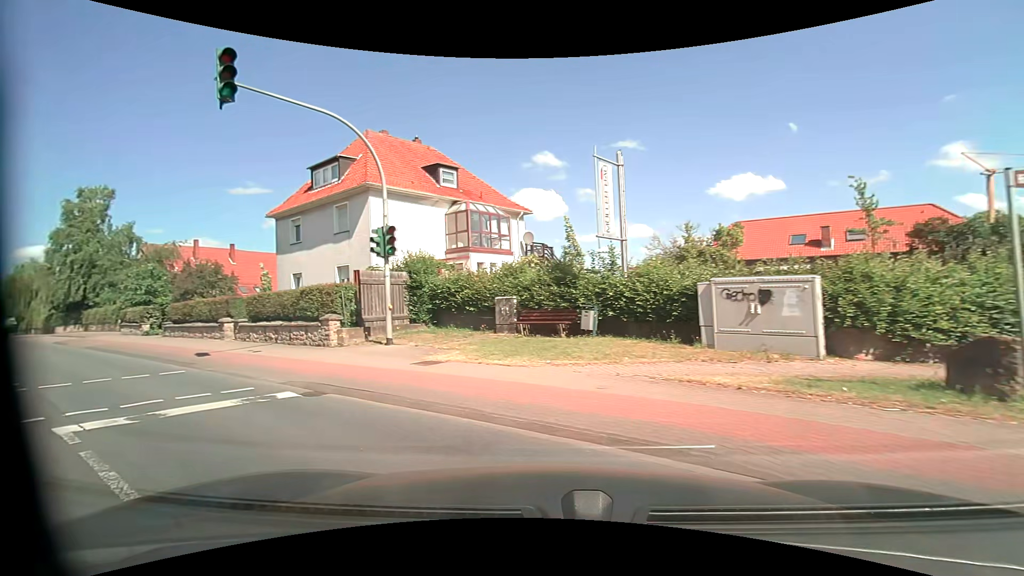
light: Day
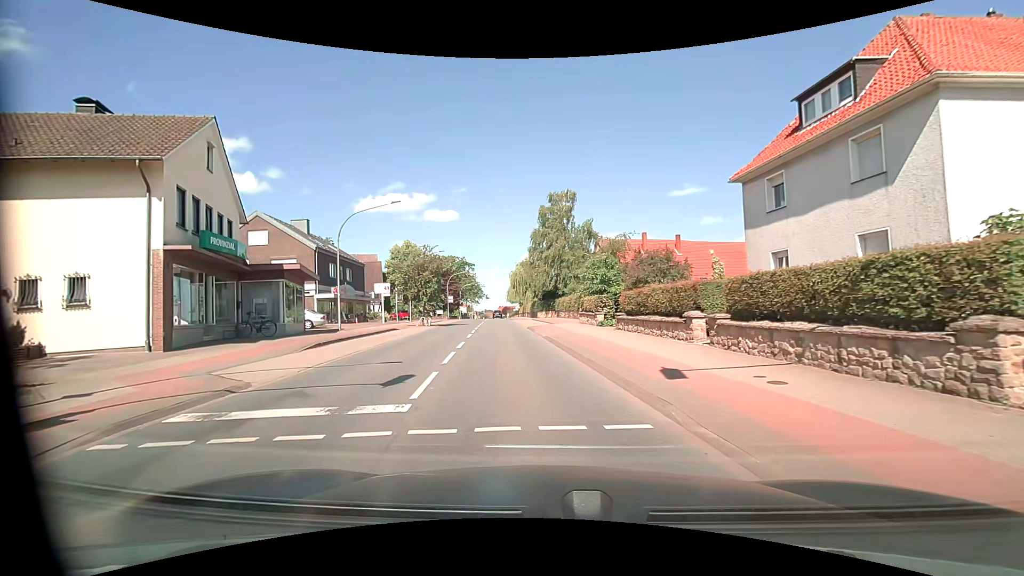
(-3.7, +7.8) m; -46°
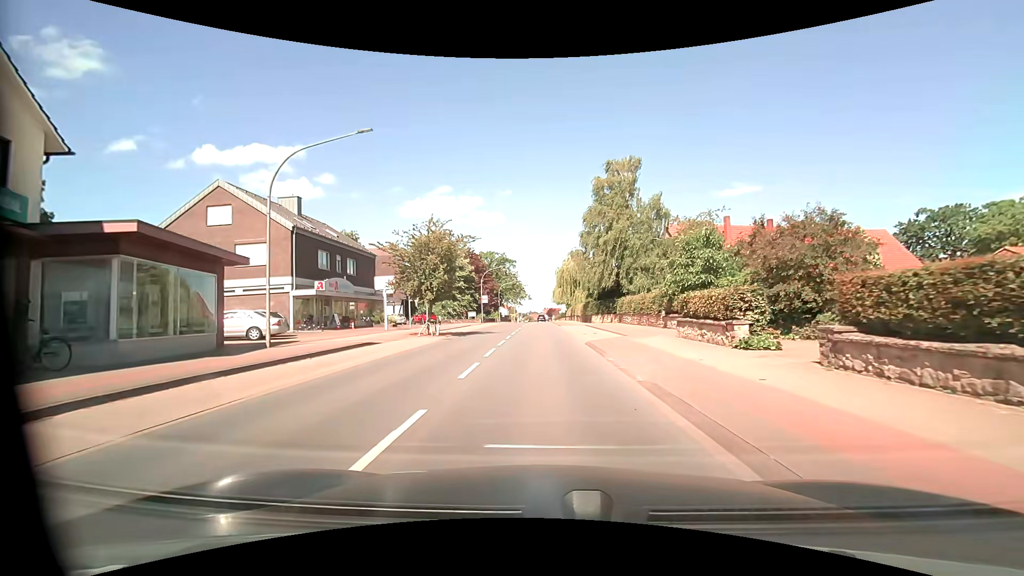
(-0.7, +13.3) m; -5°
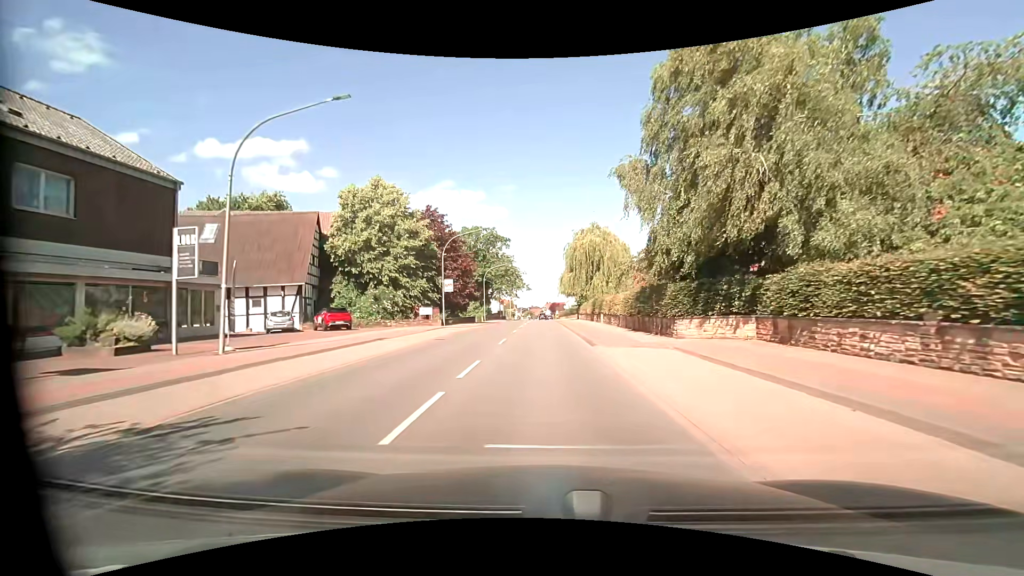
(-0.3, +28.1) m; 0°
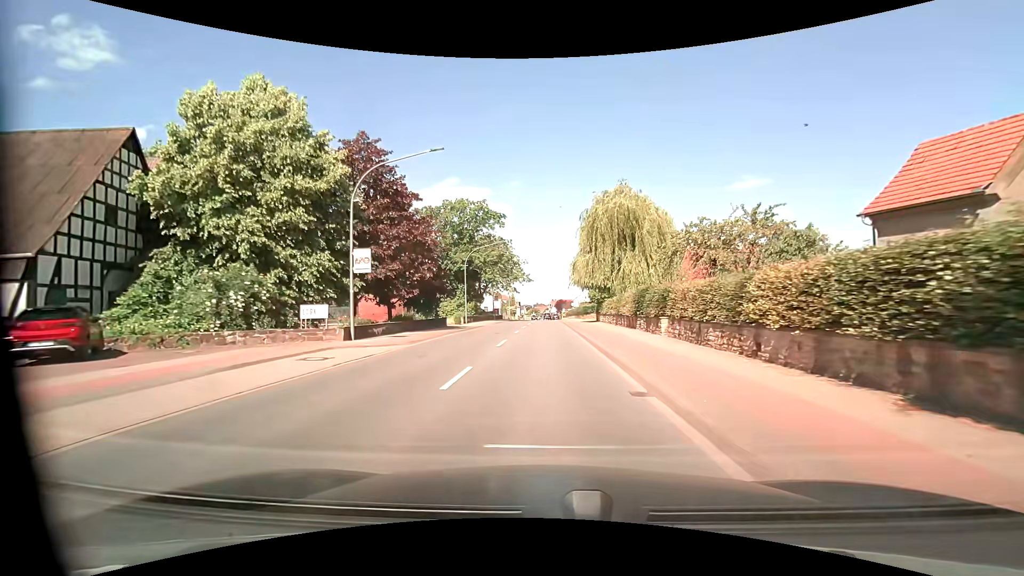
(0.0, +19.6) m; -1°
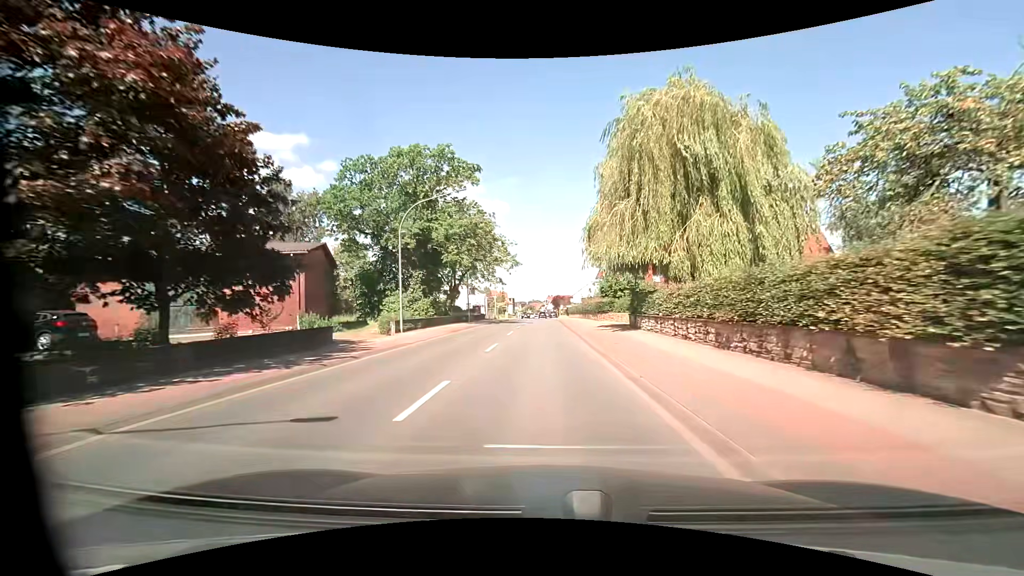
(+0.2, +20.7) m; +1°
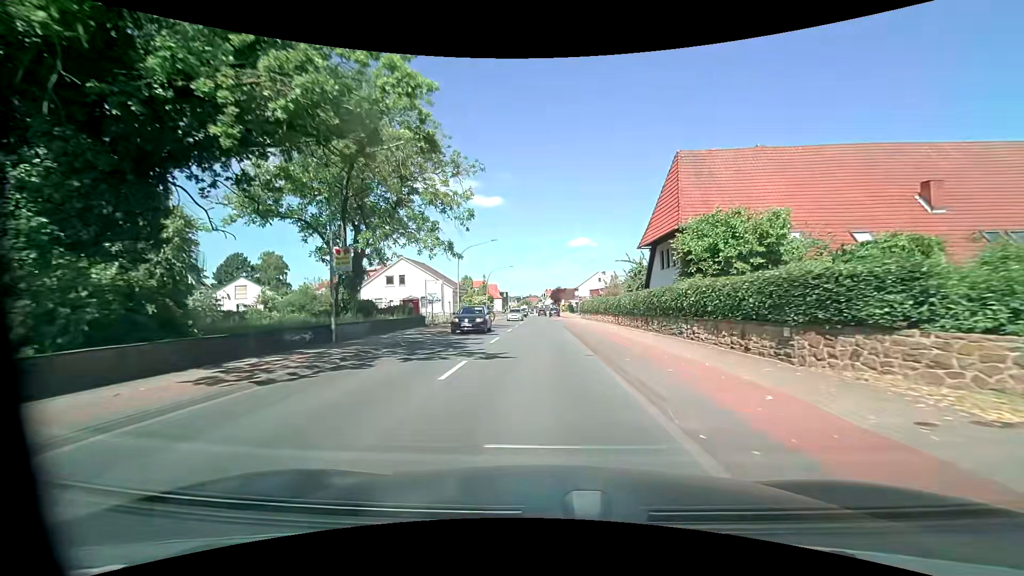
(0.0, +33.7) m; +1°
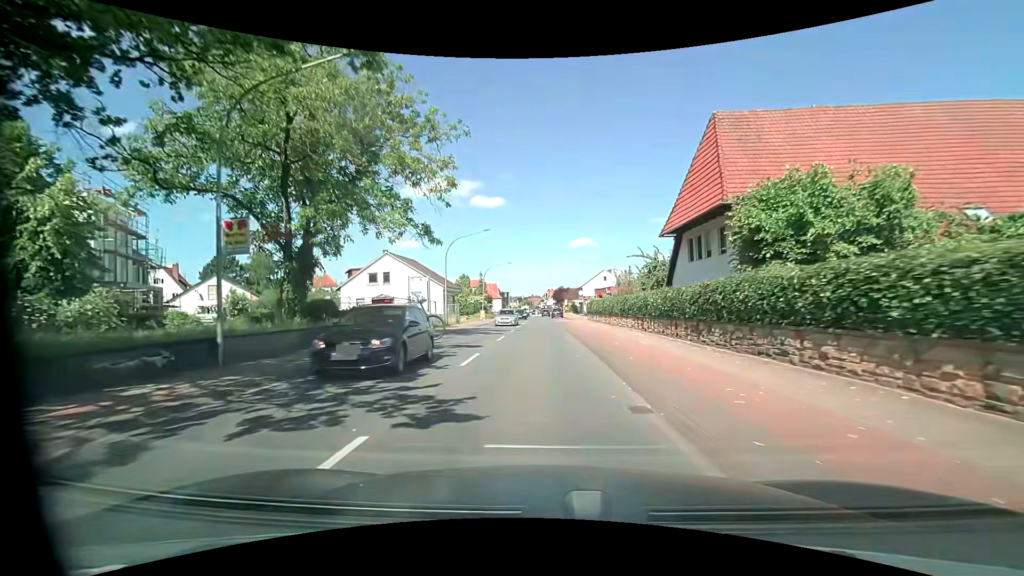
(0.0, +6.8) m; -1°
(0, +10) (0, +20) (0, +30) (0, +40) (0, +50) (0, +60) (0, +70) (-1, +80) (-1, +90) (0, +100) m
